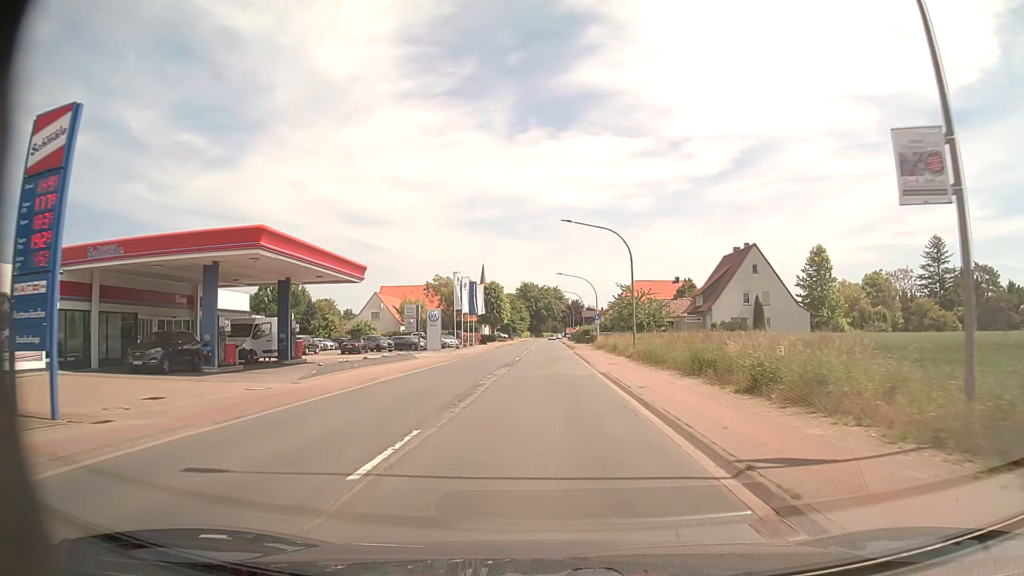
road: primary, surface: asphalt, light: Day
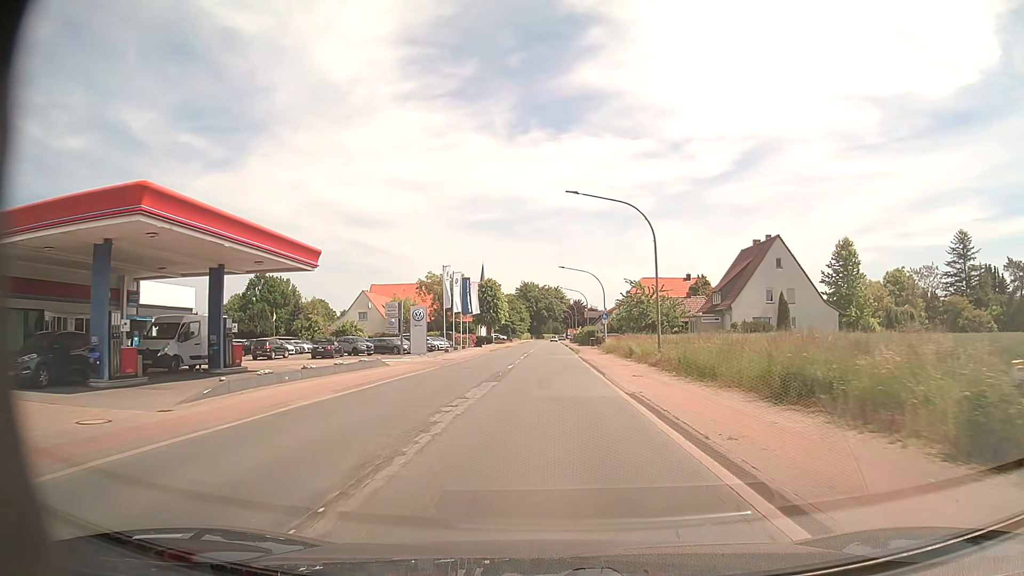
(0.0, +7.9) m; 0°
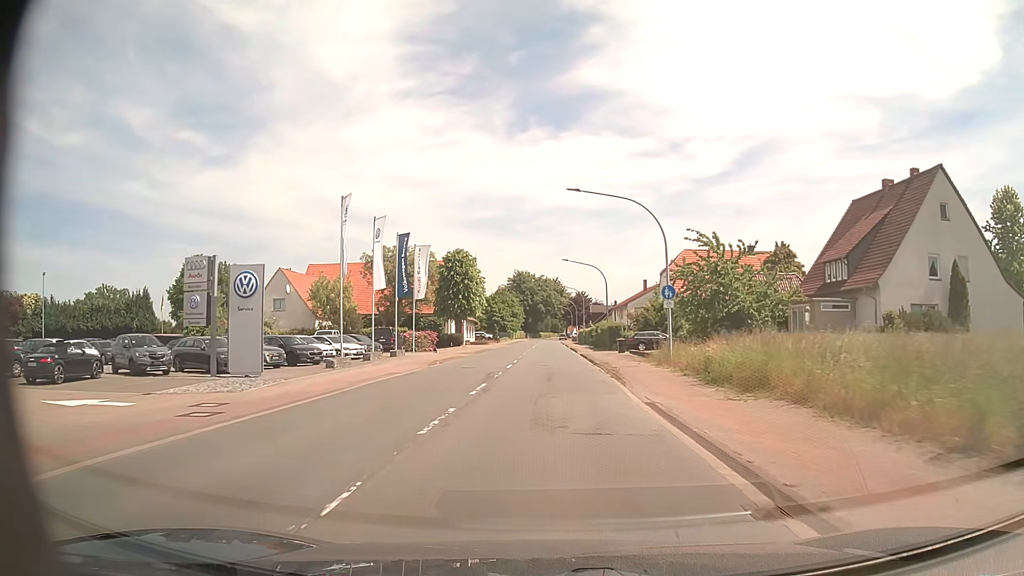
(+0.1, +31.7) m; 0°
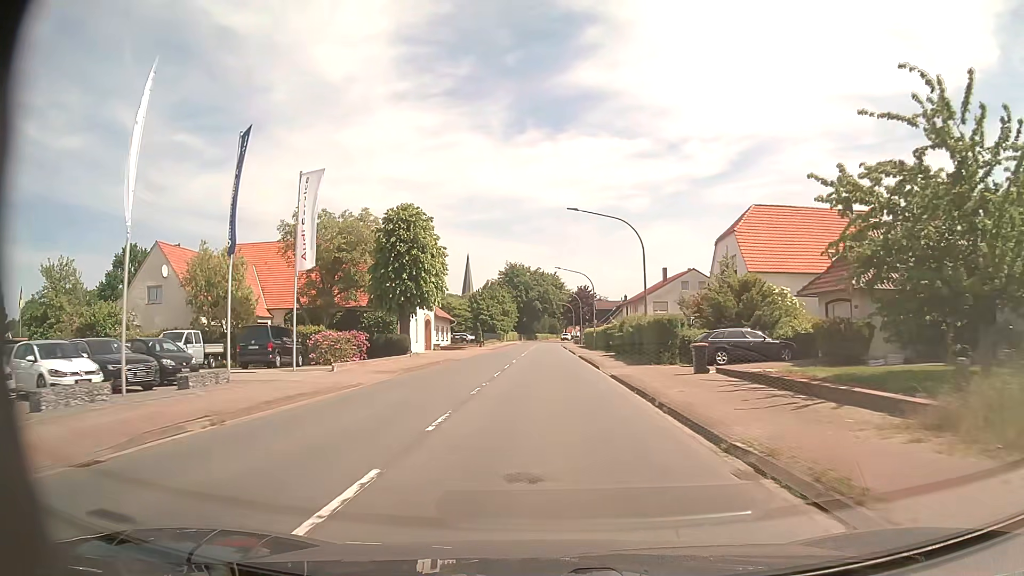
(+0.1, +23.7) m; 0°
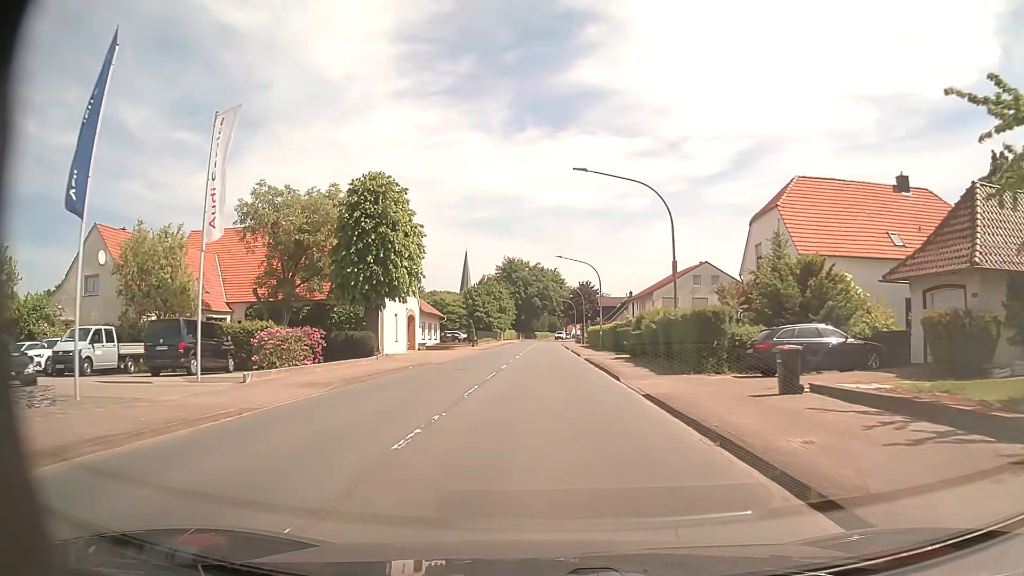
(0.0, +7.9) m; 0°
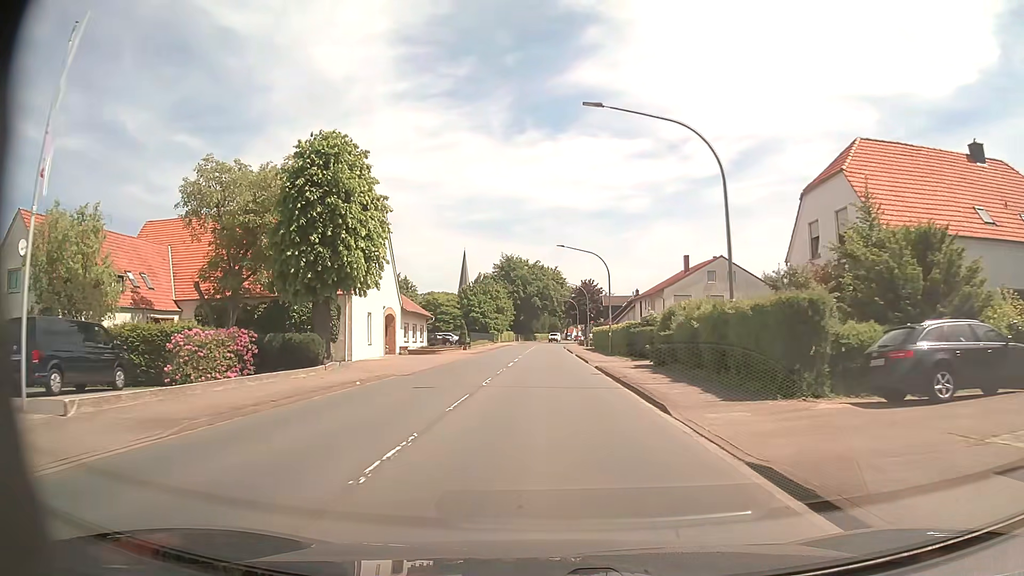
(0.0, +7.9) m; 0°
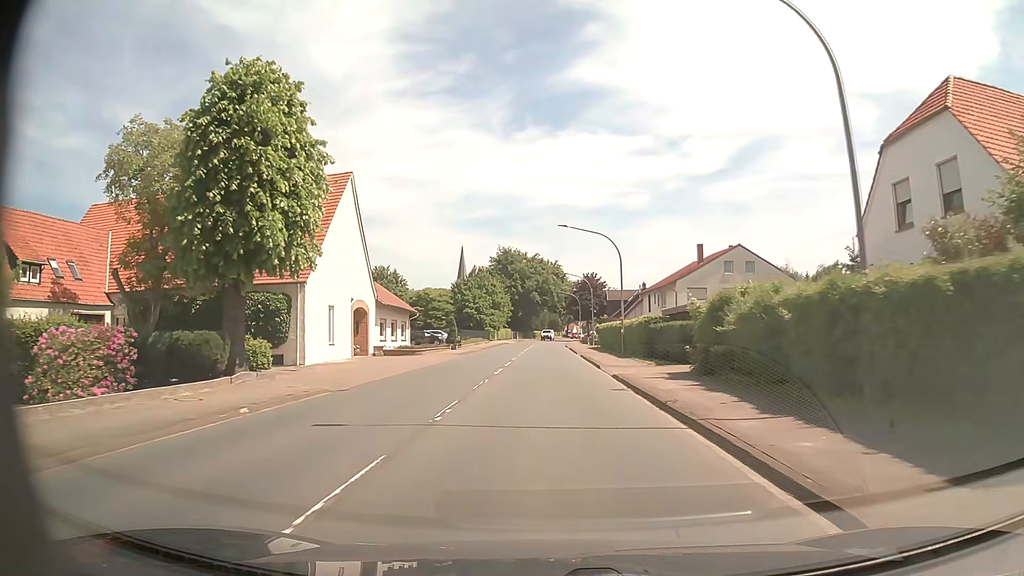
(0.0, +7.9) m; 0°
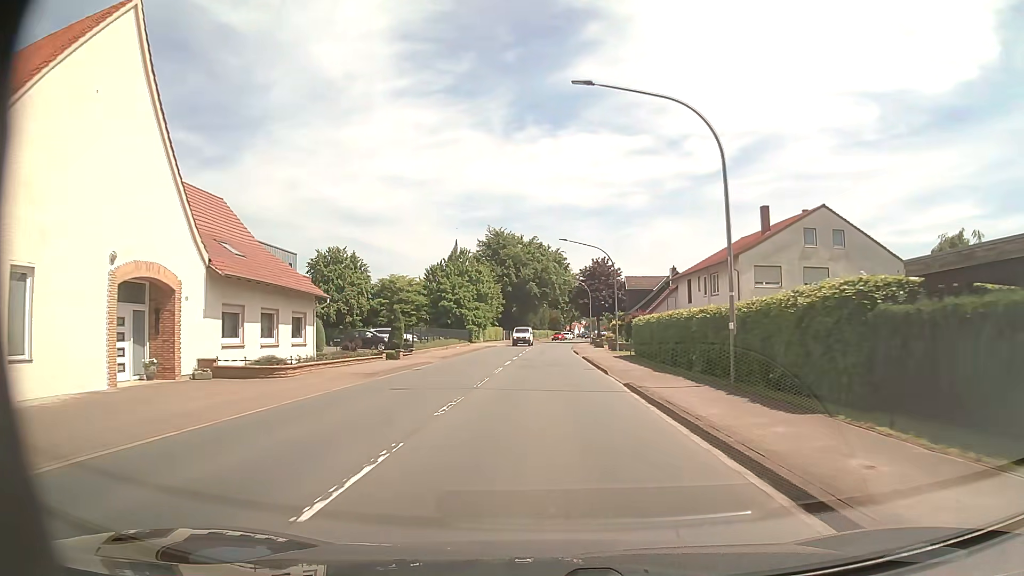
(0.0, +23.8) m; 0°
(0, +10) (0, +20) (0, +30) (0, +40) (0, +50) (0, +60) (+1, +70) (+1, +80) (+2, +90) (+3, +100) m
